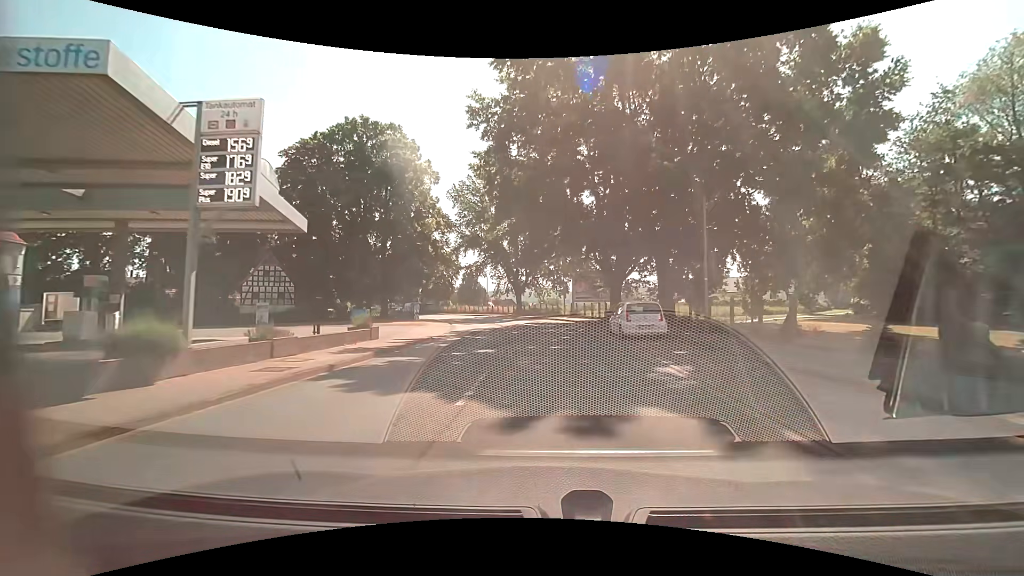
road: primary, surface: asphalt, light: Day
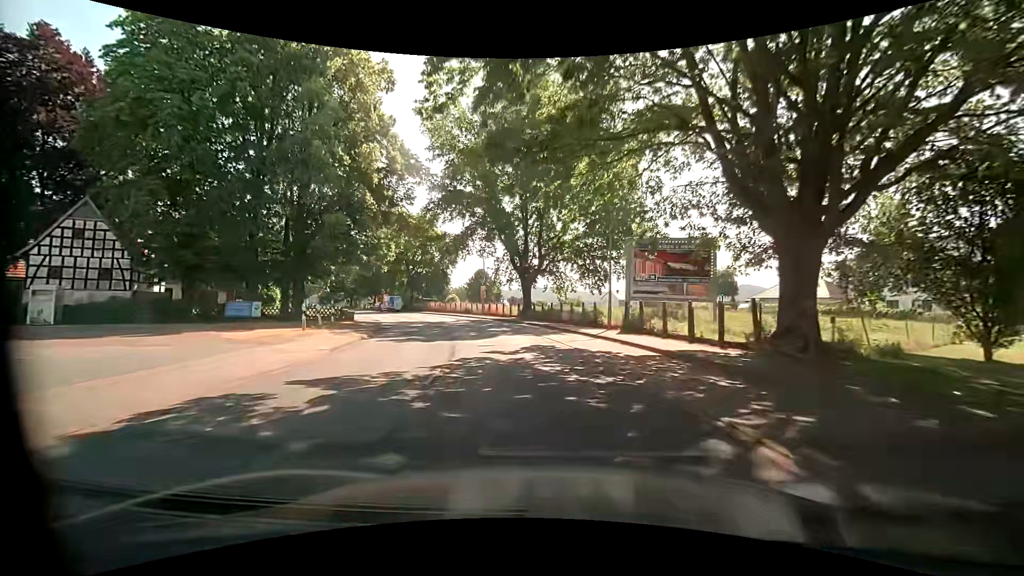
(-0.3, +24.9) m; -3°
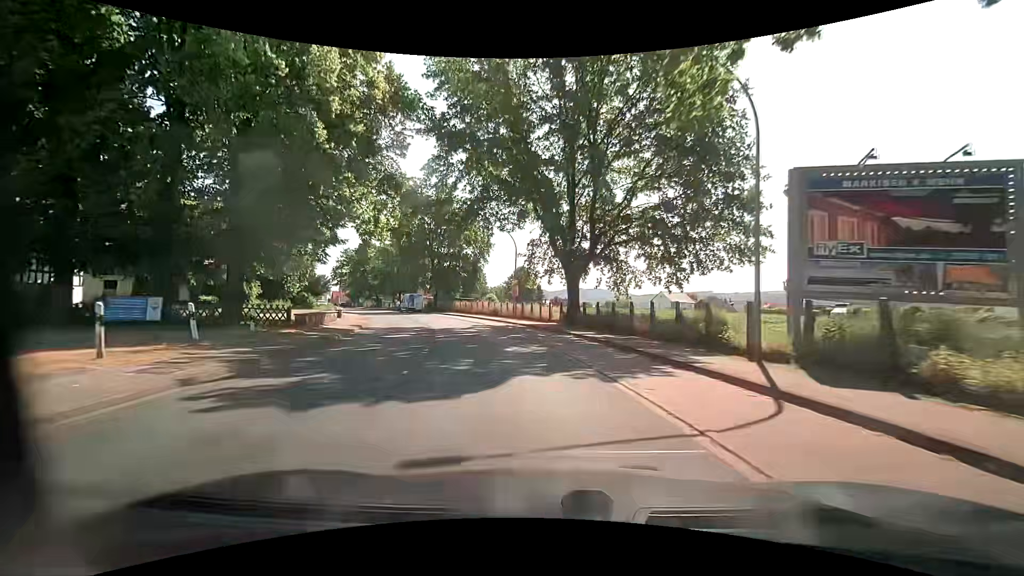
(-0.4, +12.7) m; -5°
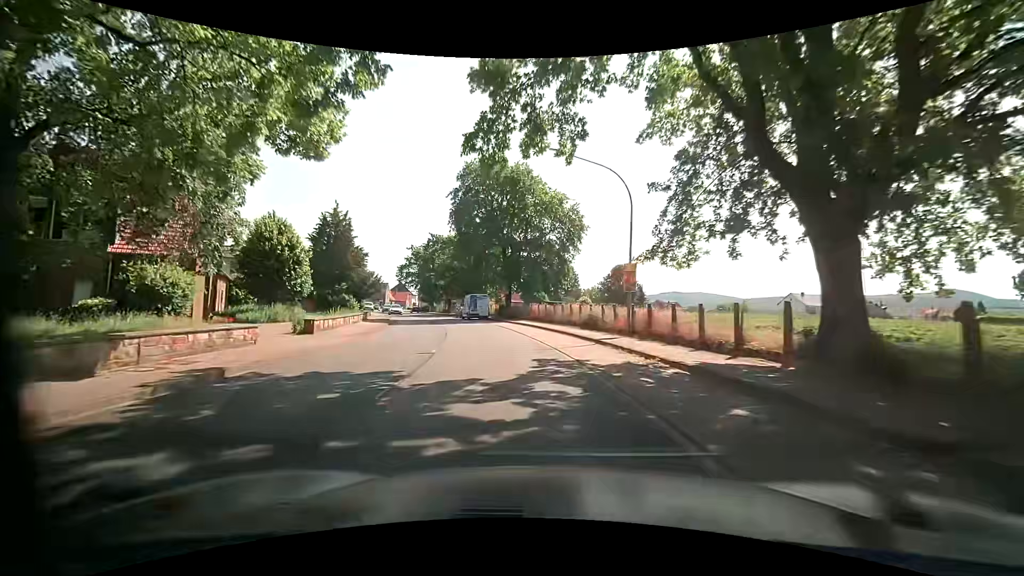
(-1.5, +19.2) m; -10°
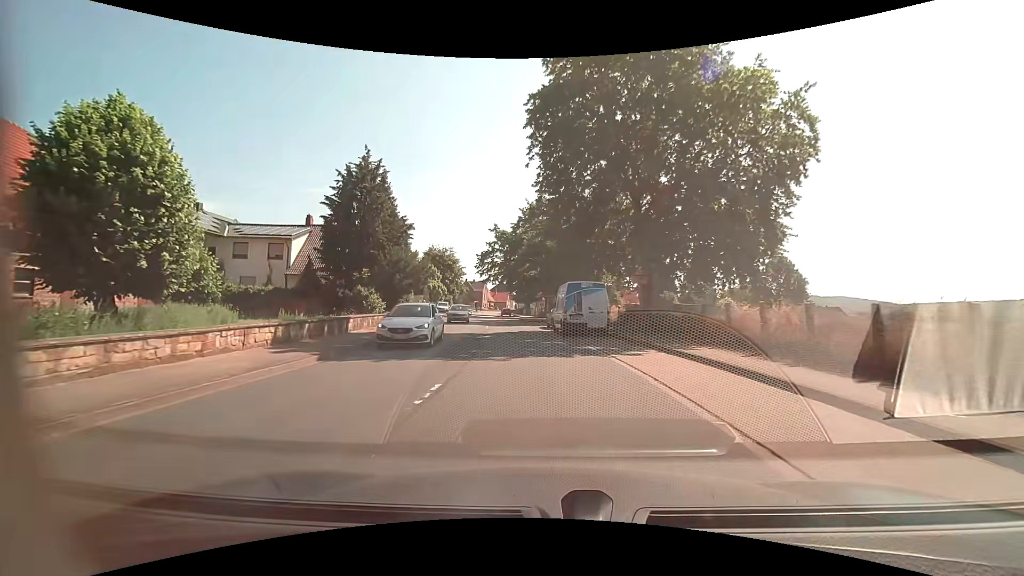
(-3.0, +25.0) m; -13°
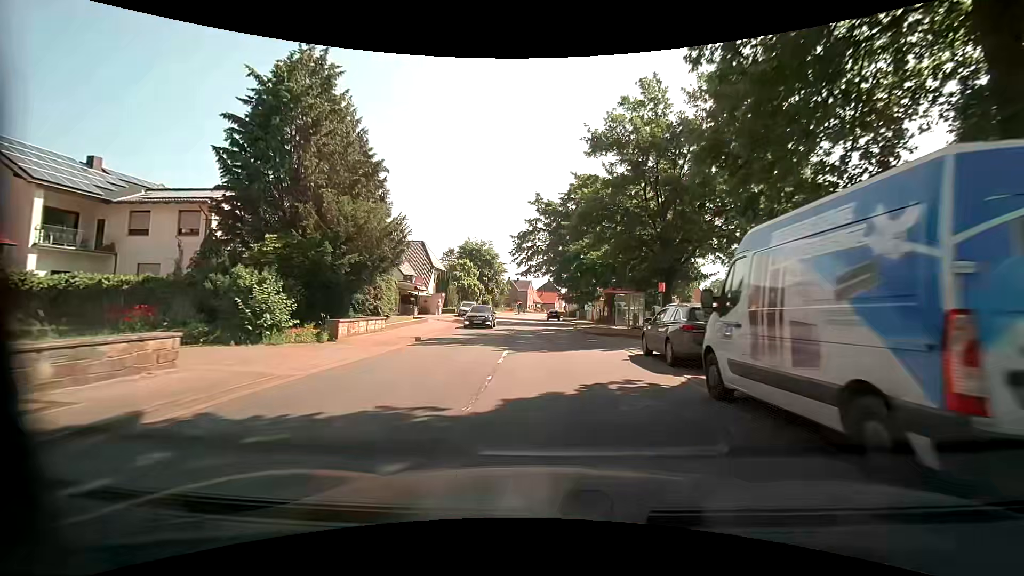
(-1.1, +18.7) m; -6°
(0, +10) (0, +20) (-1, +30) (-1, +40) (-2, +50) (-3, +60) (-3, +70) (-3, +80) (-3, +90) (-2, +100) m
